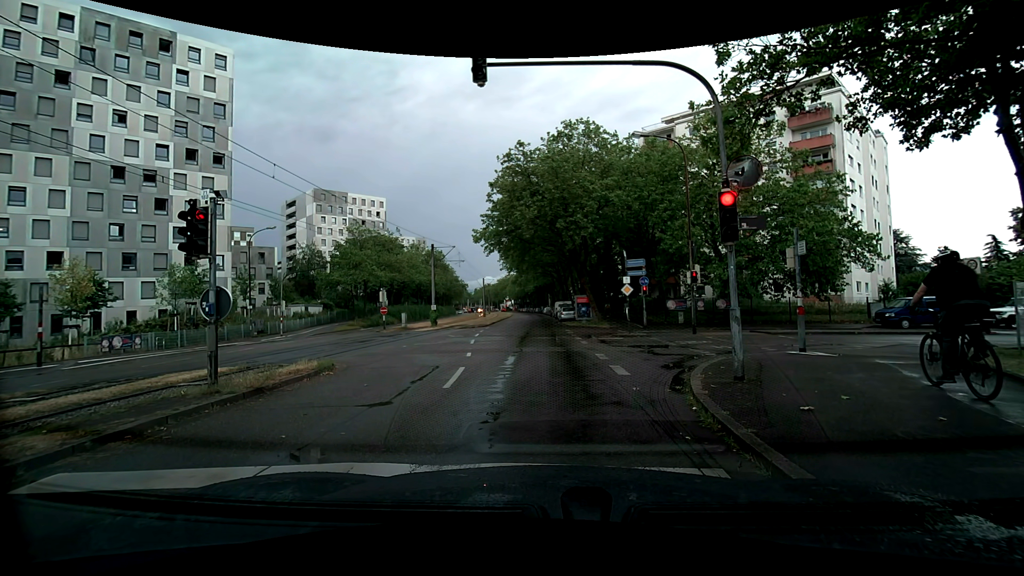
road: tertiary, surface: asphalt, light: Day
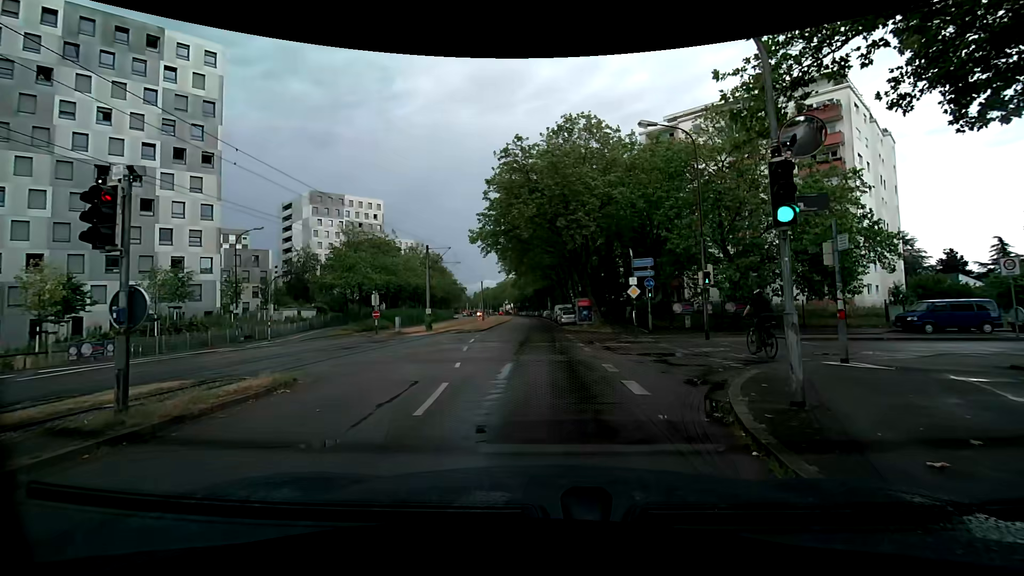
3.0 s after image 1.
(+0.1, +2.1) m; +2°
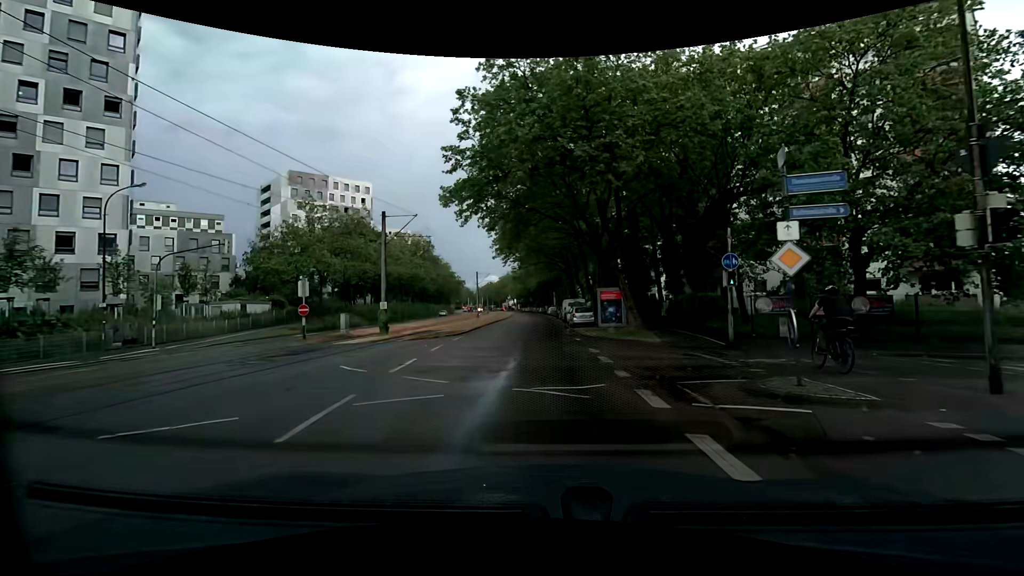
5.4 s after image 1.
(0.0, +13.7) m; -2°
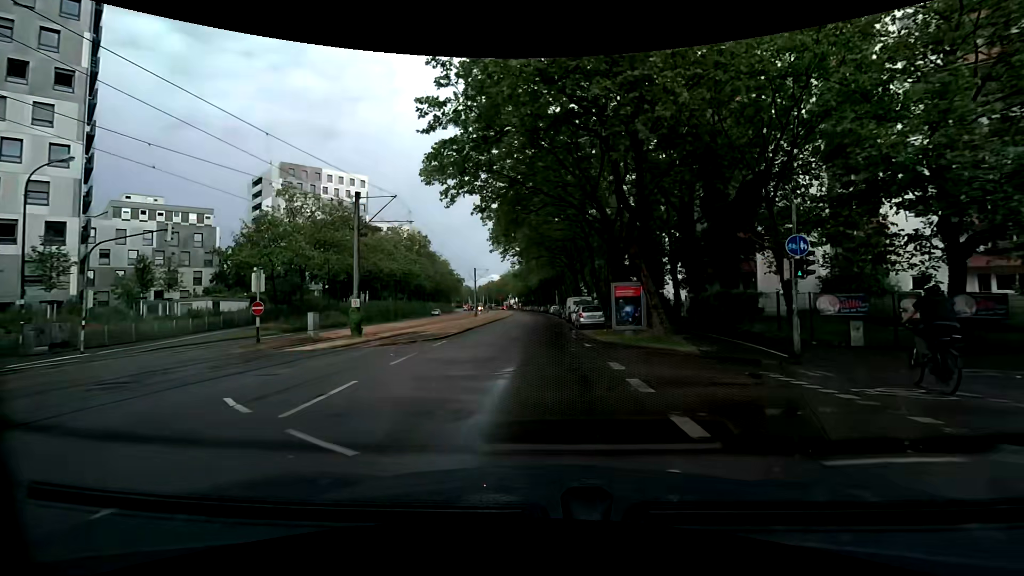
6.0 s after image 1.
(0.0, +4.8) m; 0°
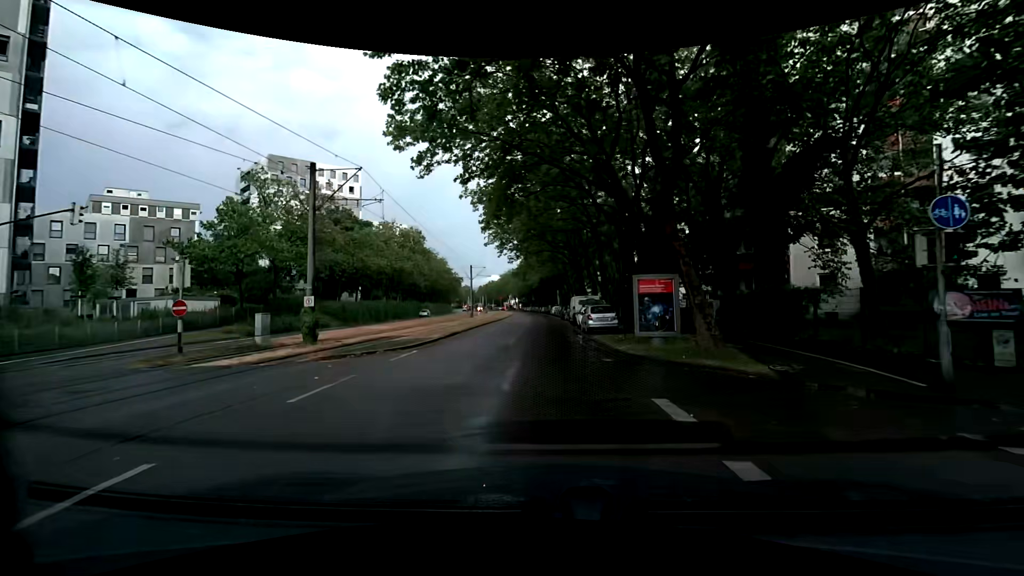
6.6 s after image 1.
(0.0, +5.2) m; +1°
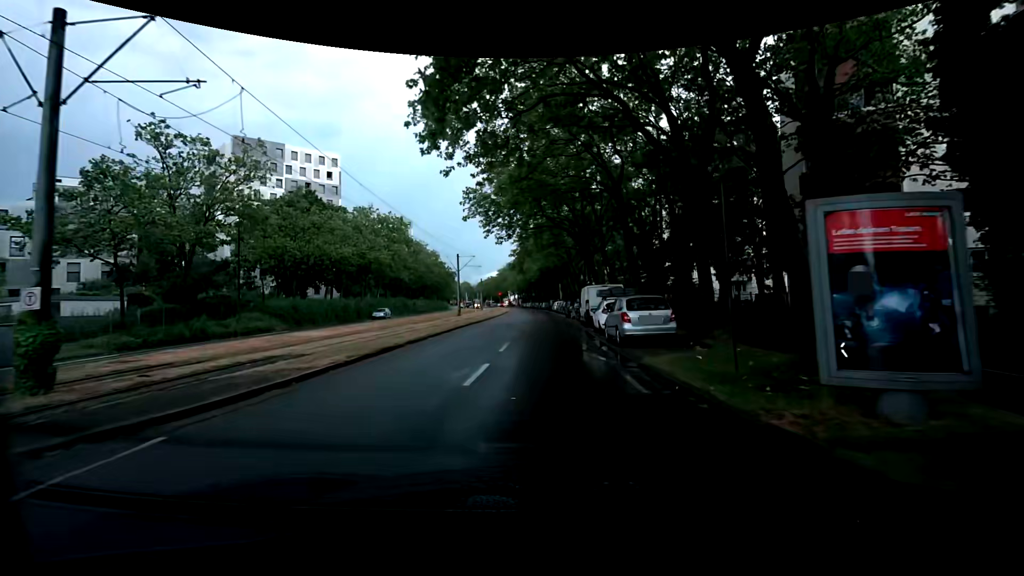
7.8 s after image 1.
(0.0, +11.1) m; 0°
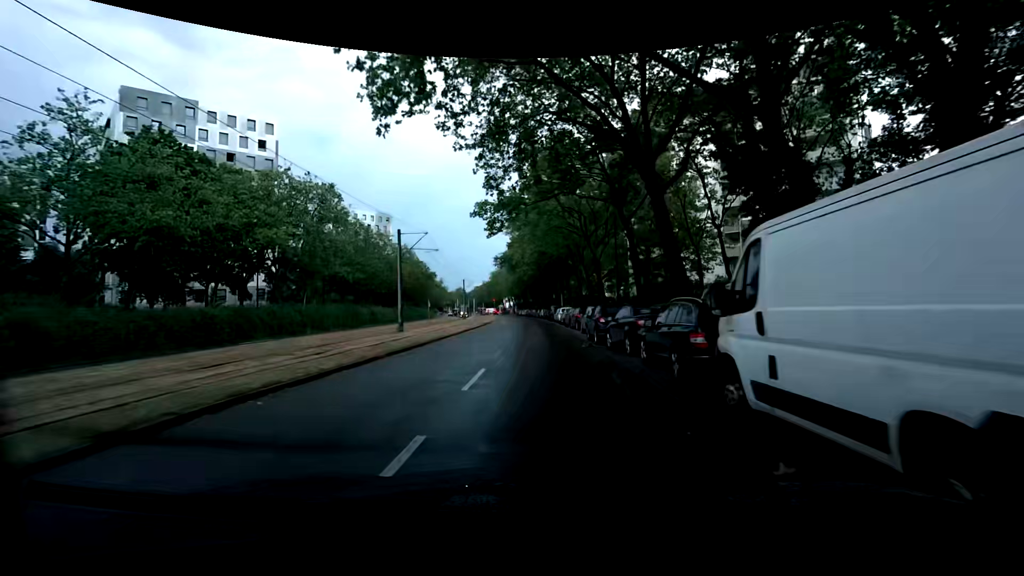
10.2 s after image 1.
(-0.3, +23.9) m; -2°
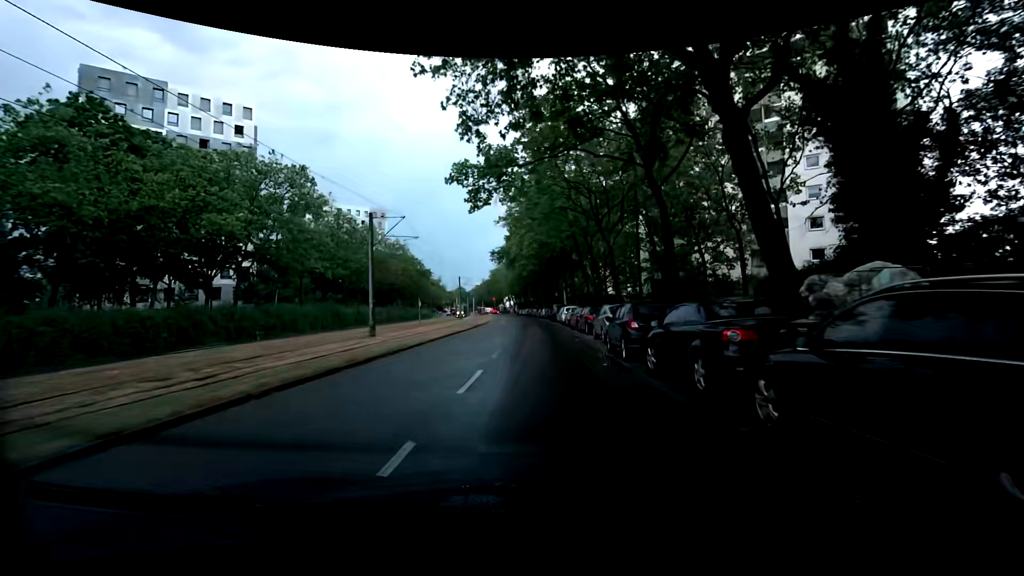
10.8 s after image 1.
(0.0, +6.2) m; +1°
(0, +10) (0, +20) (0, +30) (0, +40) (0, +50) (0, +60) (0, +70) (-1, +80) (-2, +90) (-3, +100) m
